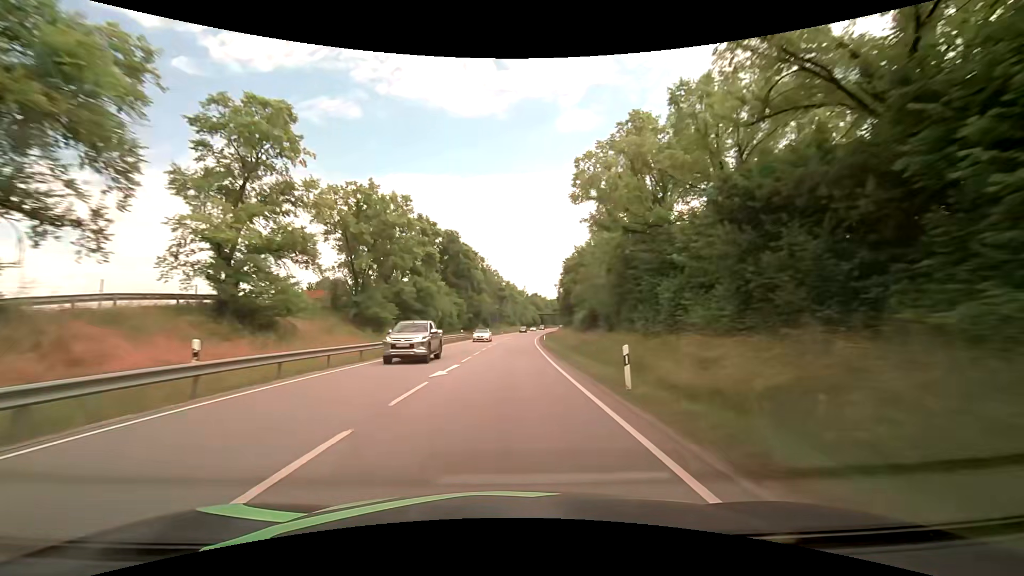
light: Day
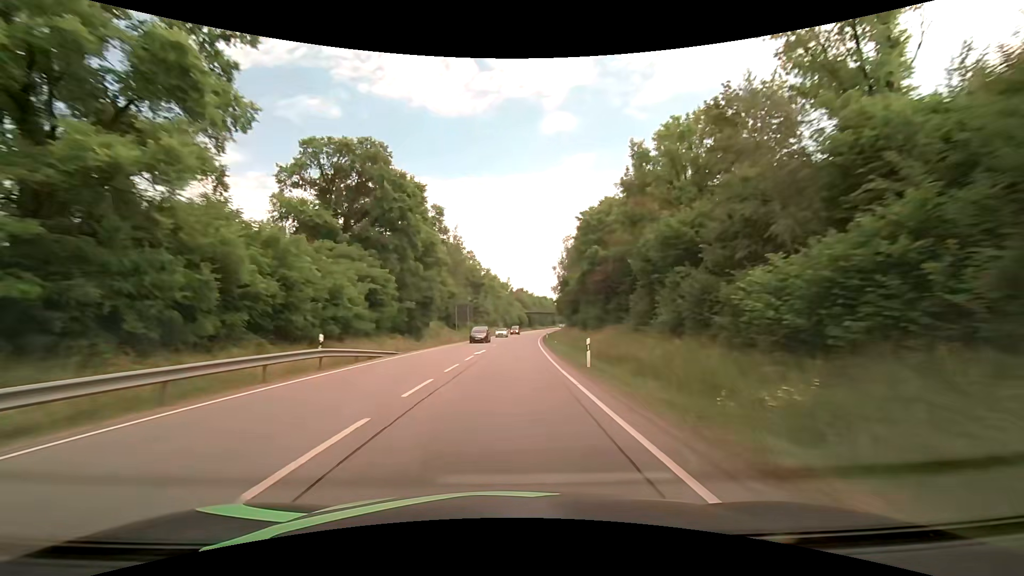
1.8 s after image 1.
(+0.6, +41.2) m; +2°
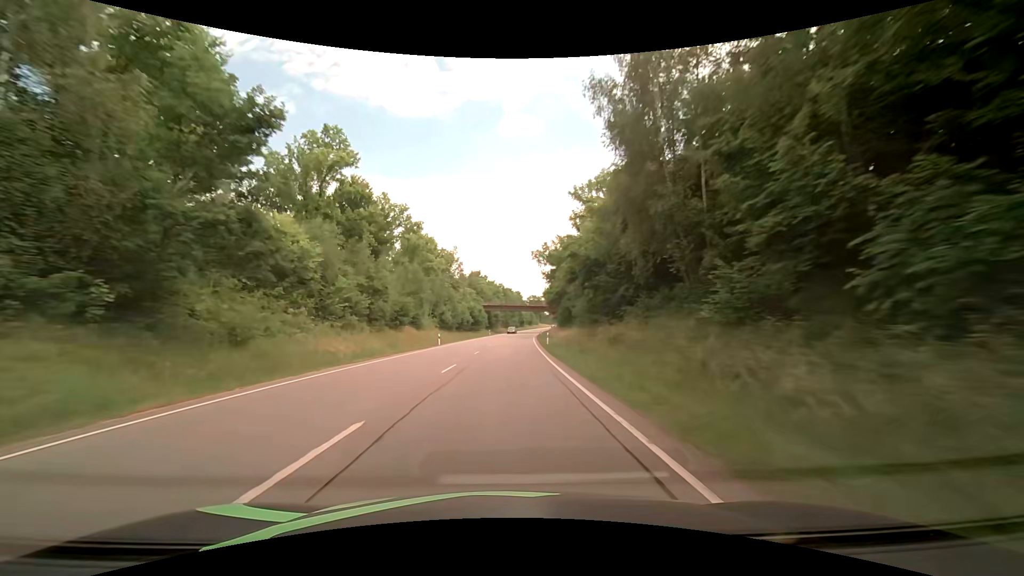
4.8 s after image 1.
(+2.8, +73.3) m; +5°
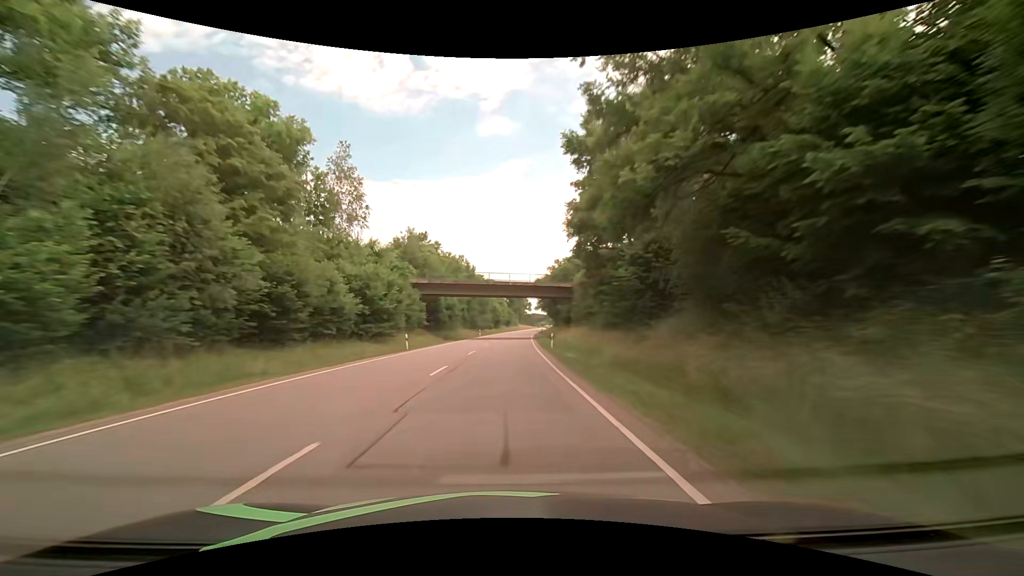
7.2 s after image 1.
(+1.7, +61.2) m; +3°
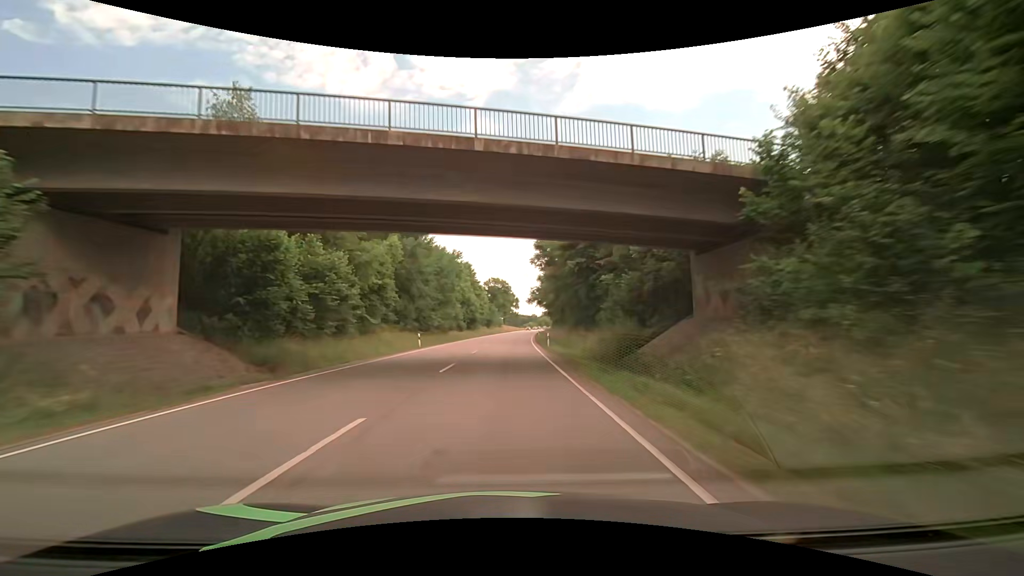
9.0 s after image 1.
(+1.0, +46.6) m; +2°
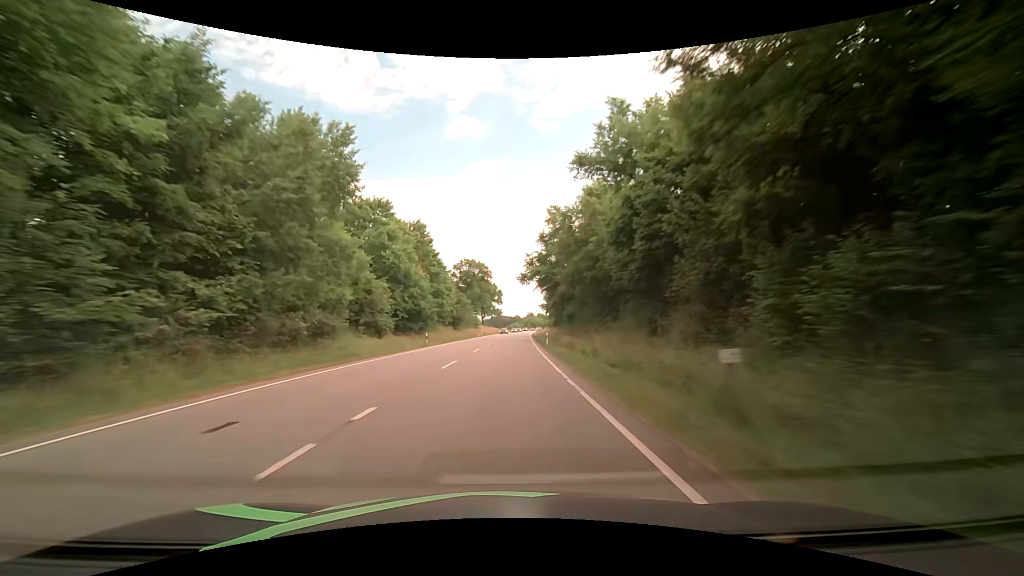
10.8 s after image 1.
(+1.0, +46.9) m; +3°
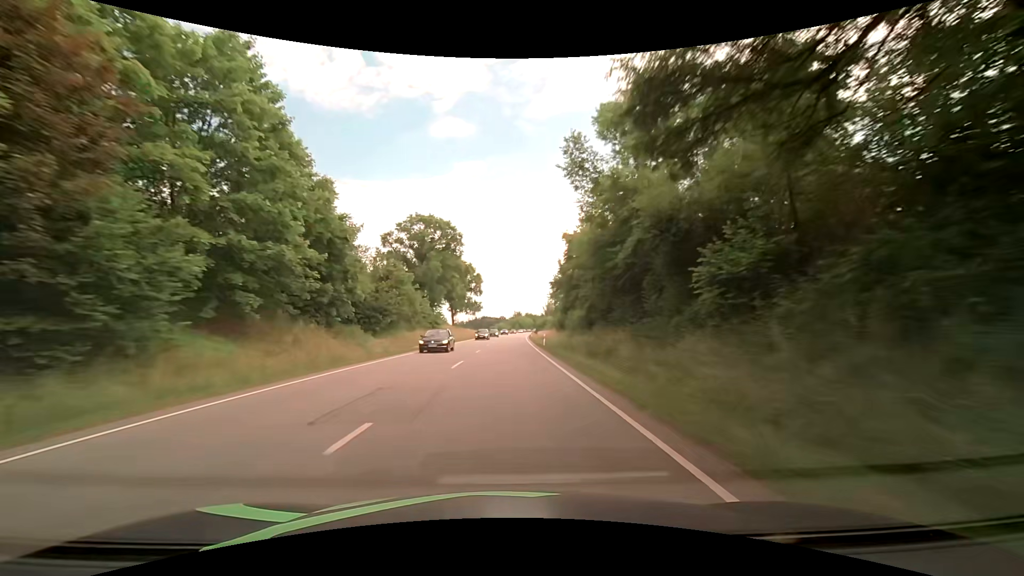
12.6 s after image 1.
(+0.4, +47.1) m; +2°
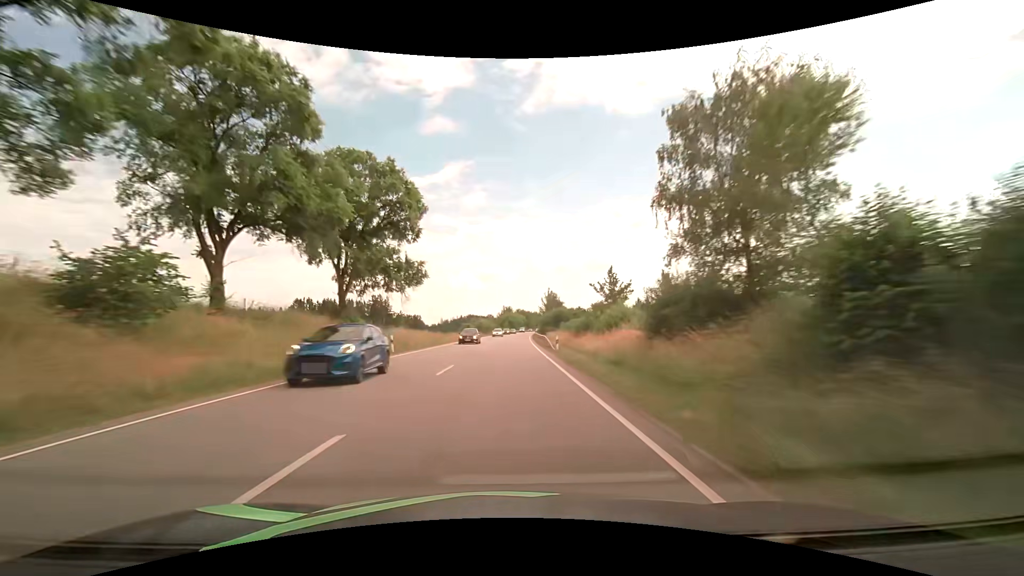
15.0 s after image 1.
(+0.7, +63.1) m; +1°
(0, +10) (0, +20) (0, +30) (0, +40) (+1, +50) (+1, +60) (+1, +70) (+2, +80) (+2, +90) (+3, +100) m
